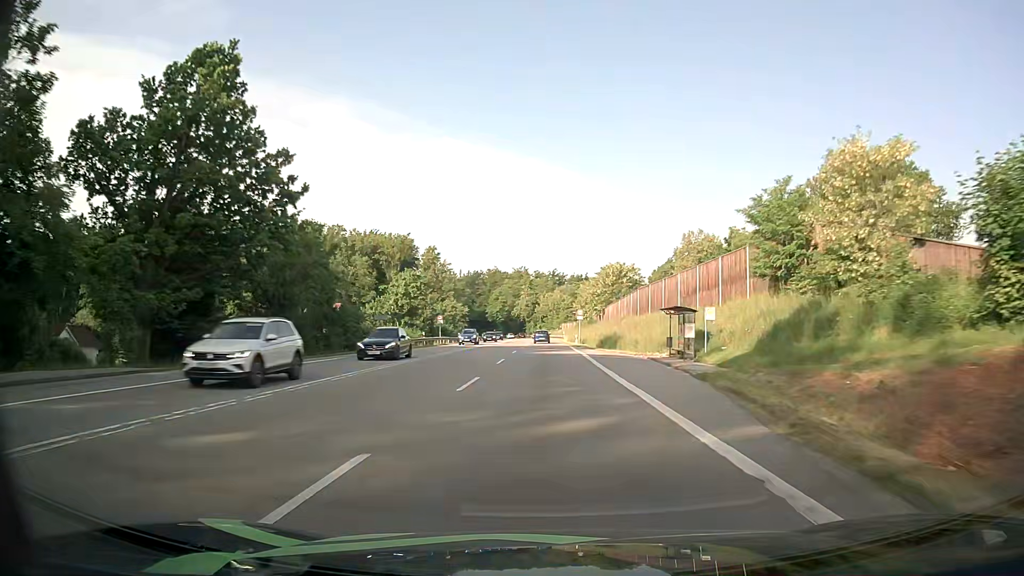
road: secondary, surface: asphalt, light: Day
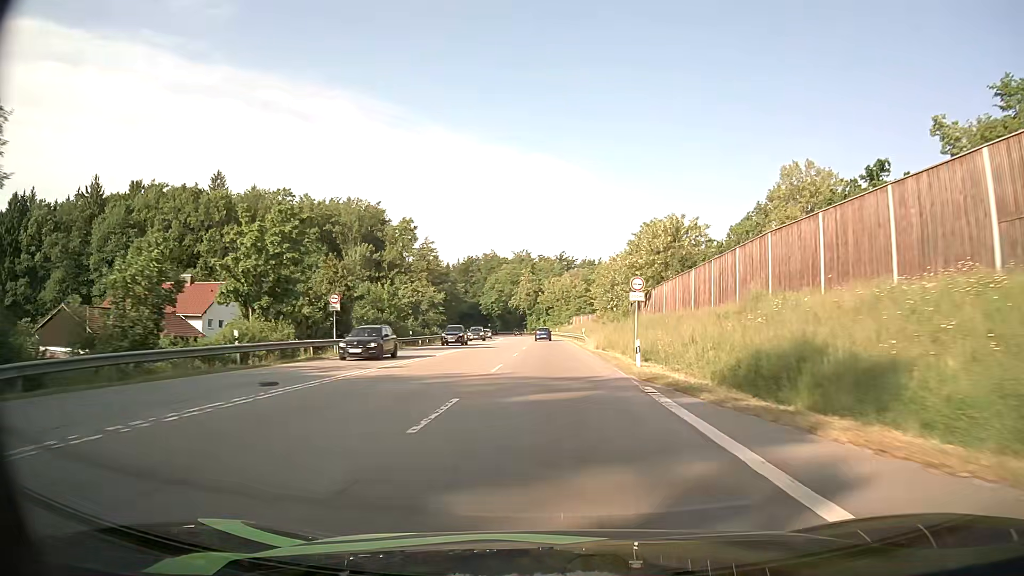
(0.0, +40.4) m; 0°
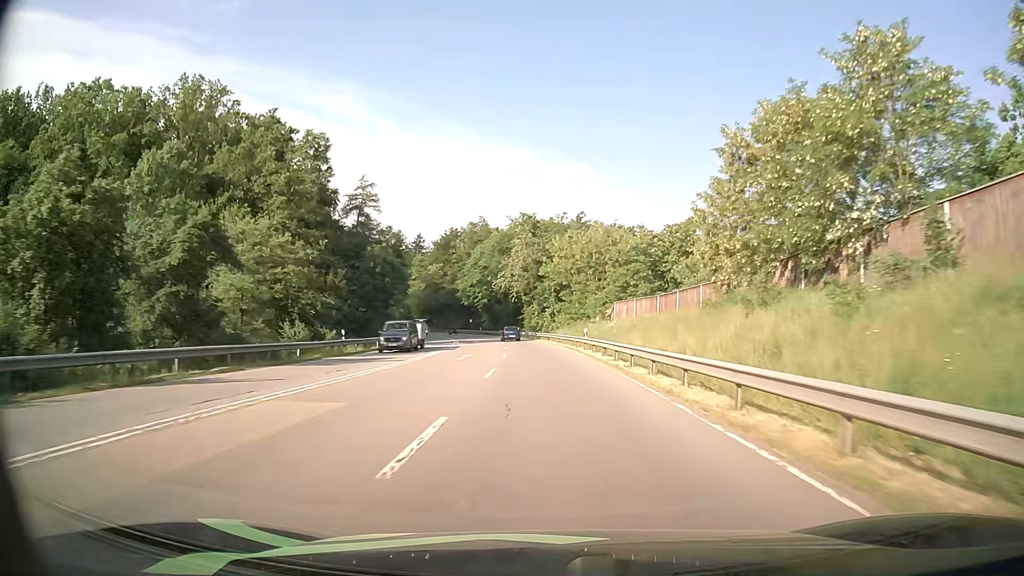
(-0.2, +64.8) m; -1°
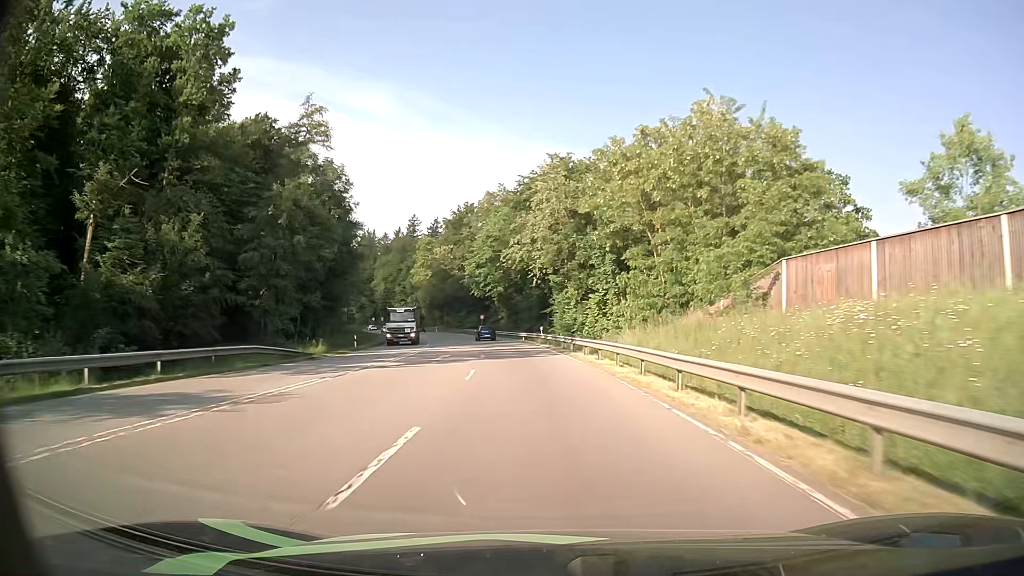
(-0.5, +37.1) m; -3°
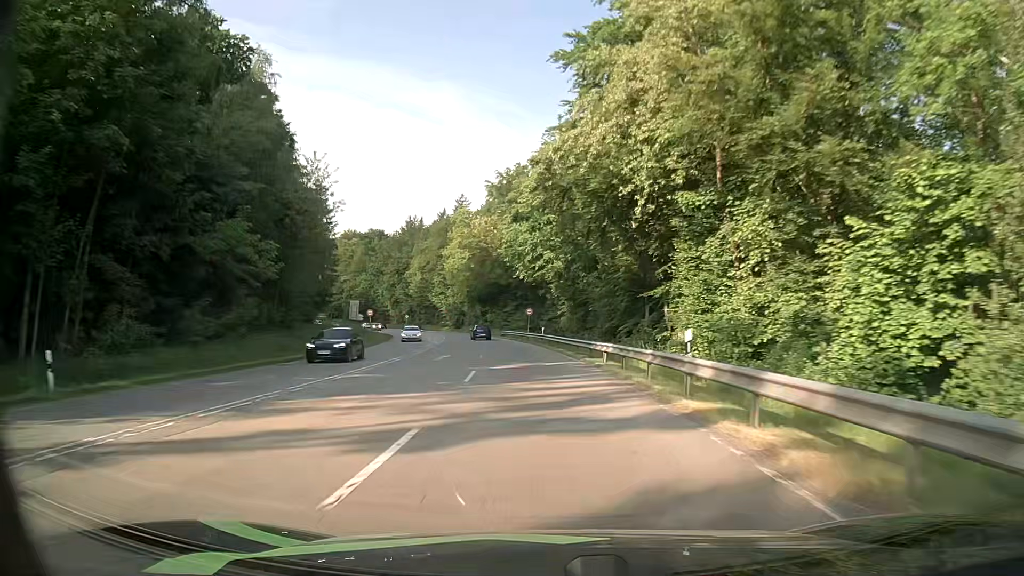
(-1.8, +36.6) m; -6°
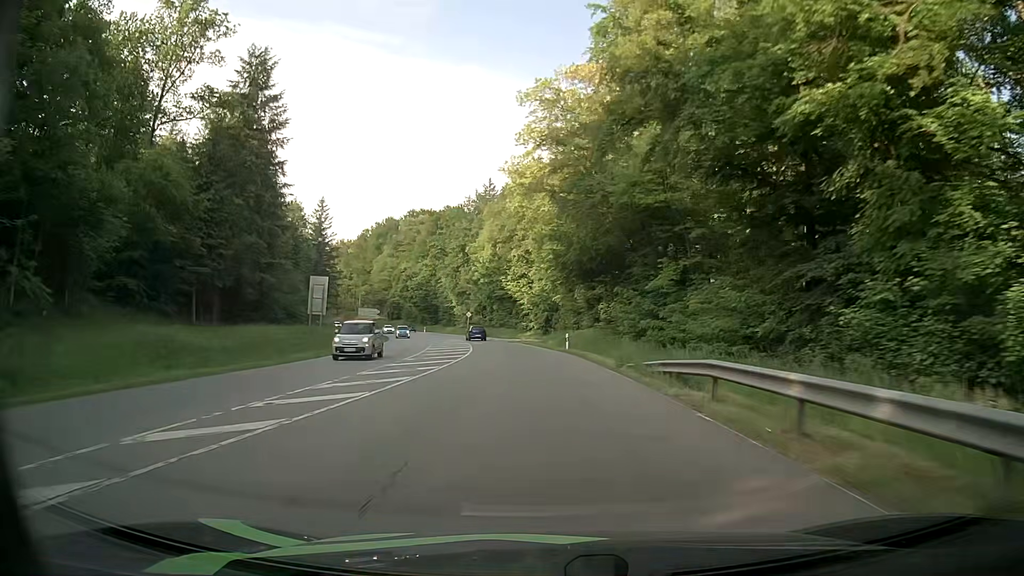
(-5.2, +60.5) m; -10°
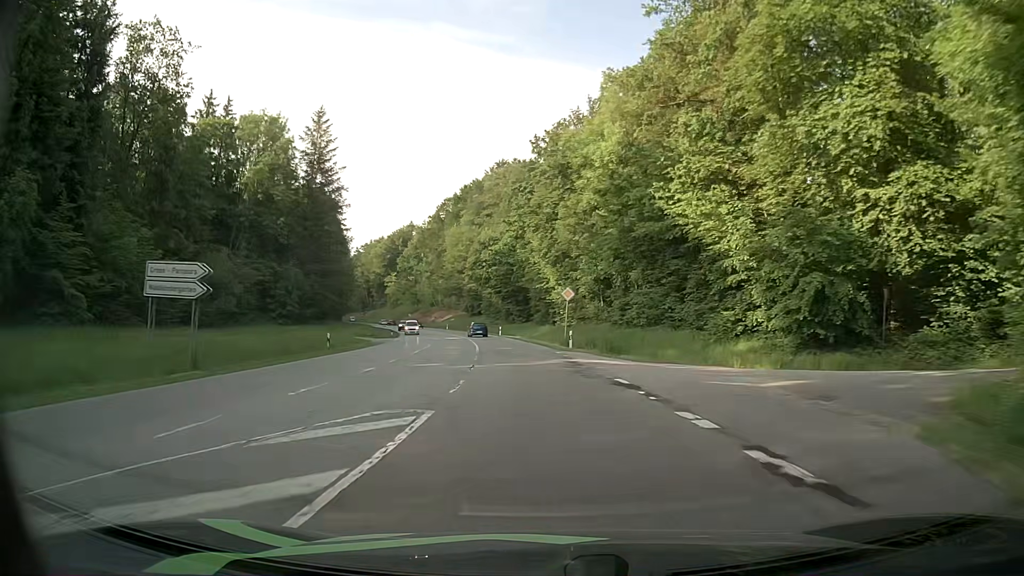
(-5.0, +60.0) m; -10°
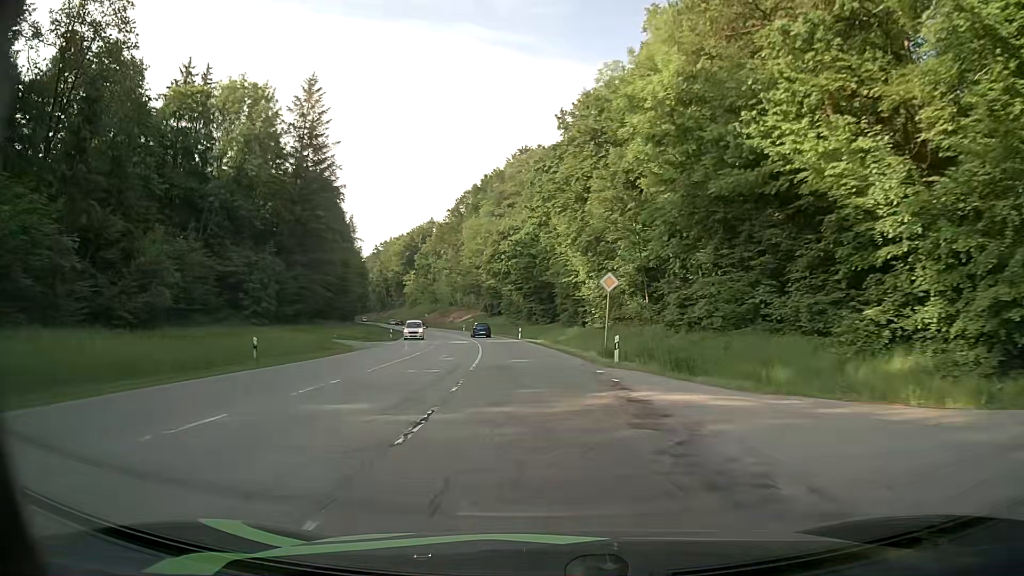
(-0.3, +11.8) m; -2°
(0, +10) (-1, +20) (-1, +30) (-2, +40) (-3, +50) (-5, +60) (-7, +70) (-9, +79) (-11, +89) (-13, +99) m
